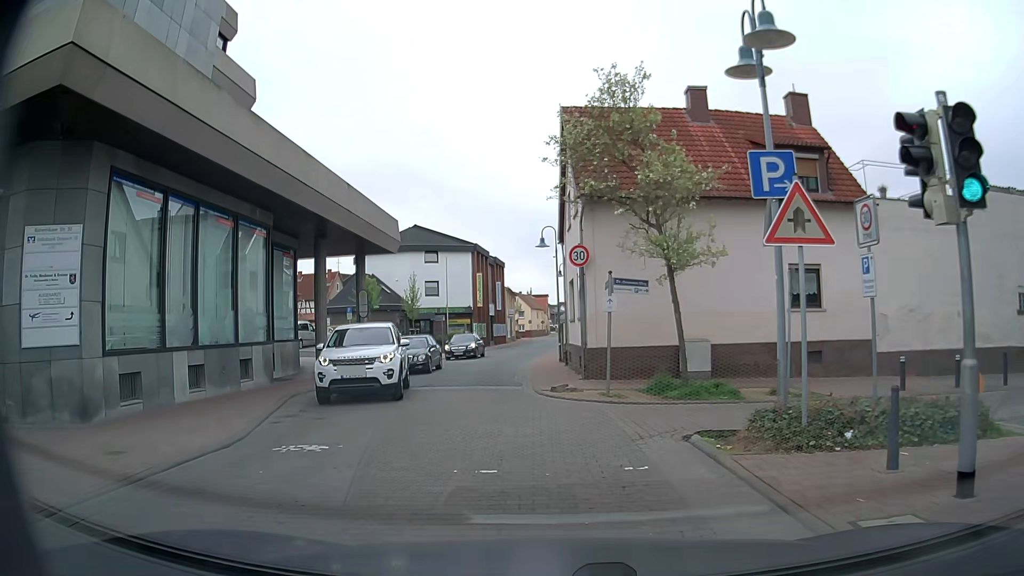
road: unclassified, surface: paving_stones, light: Day
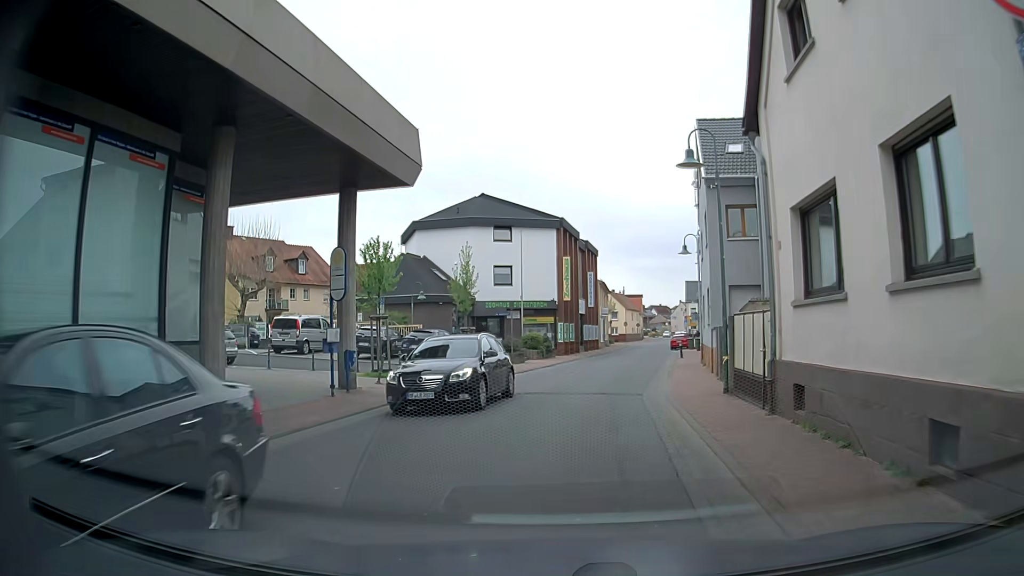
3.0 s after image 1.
(-1.5, +15.6) m; -9°
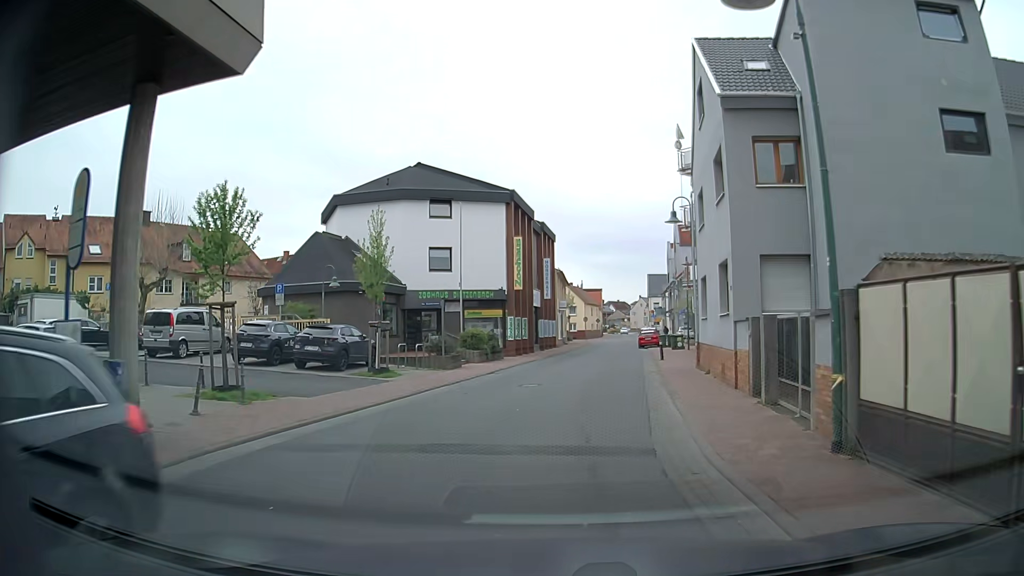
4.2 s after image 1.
(+0.5, +8.4) m; +5°
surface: asphalt
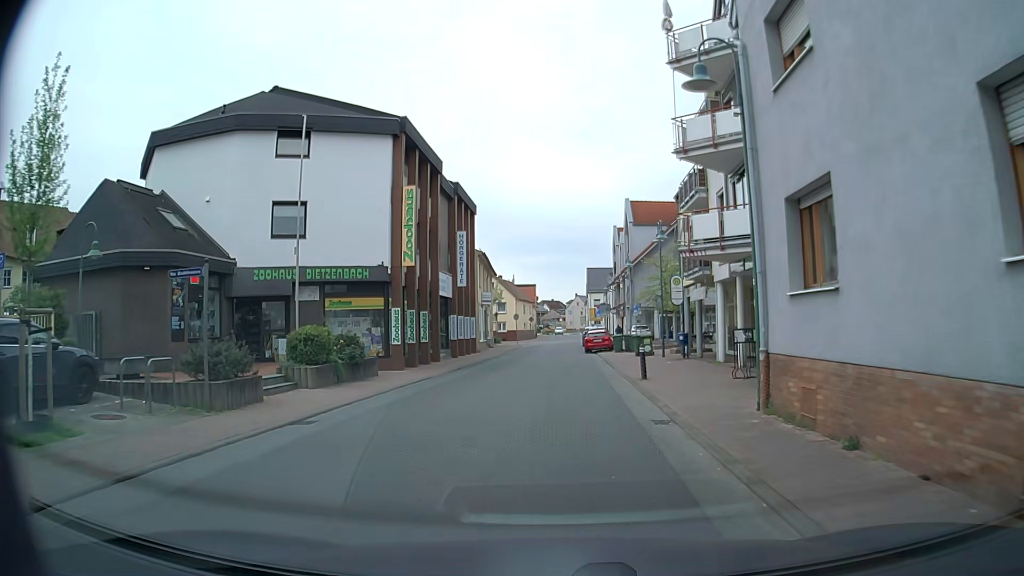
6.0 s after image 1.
(+0.7, +13.9) m; +5°
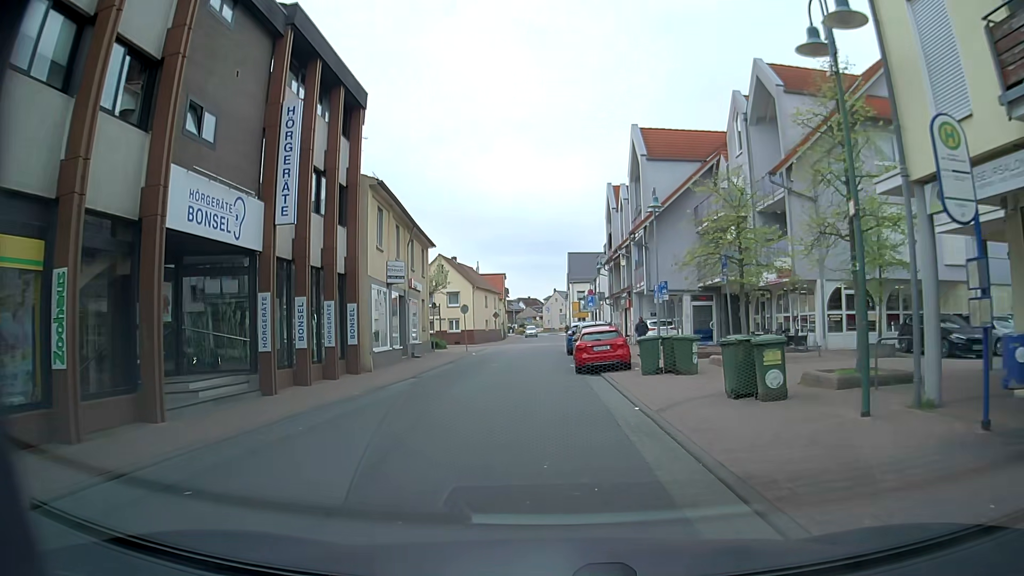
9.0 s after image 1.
(+0.6, +22.1) m; +2°
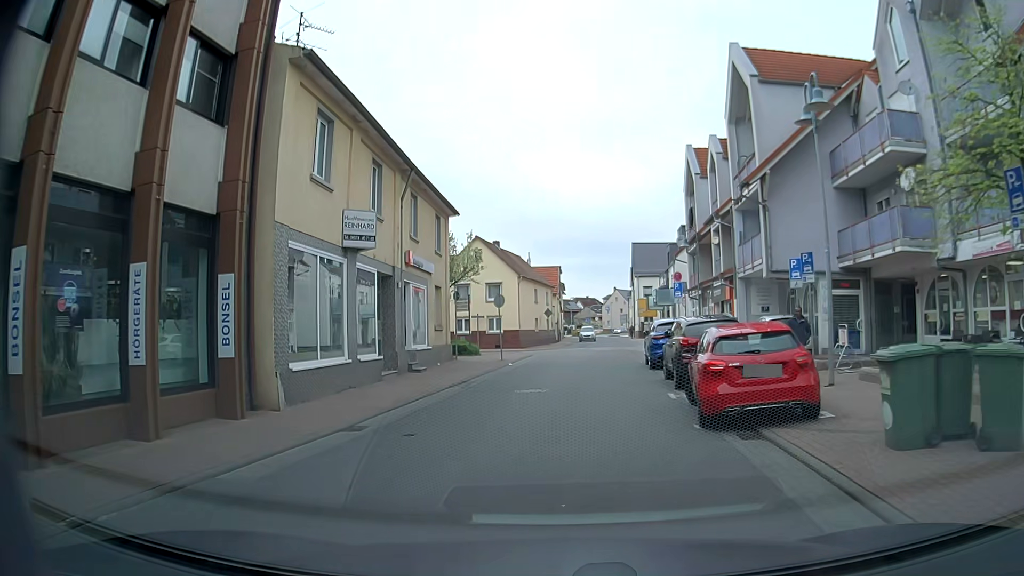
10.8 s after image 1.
(-0.4, +12.1) m; -5°
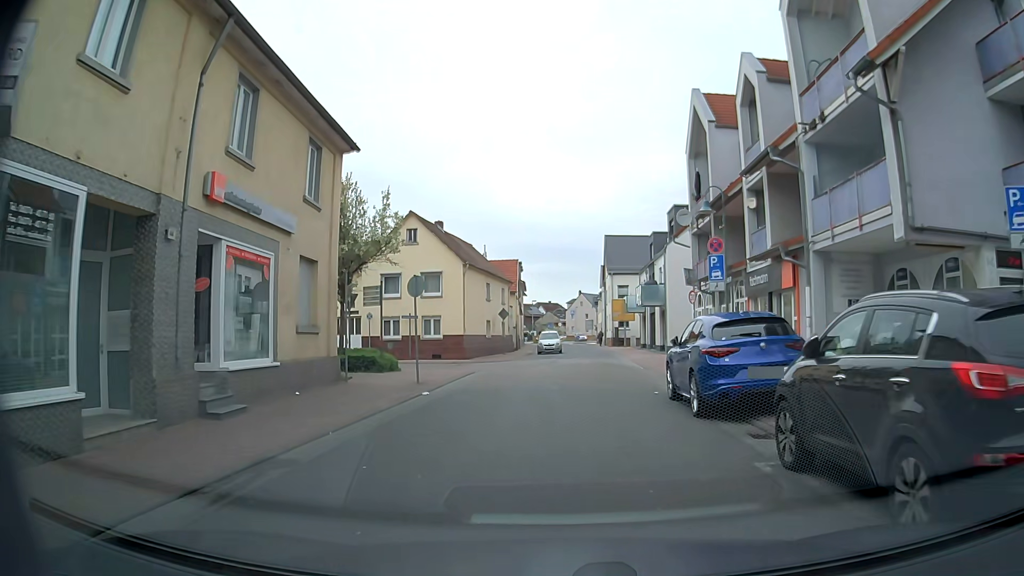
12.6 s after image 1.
(+0.3, +11.8) m; +4°
(0, +10) (+1, +20) (+2, +30) (+2, +40) (+2, +50) (+2, +60) (+2, +70) (+2, +80) (+2, +90) (+2, +100) m
